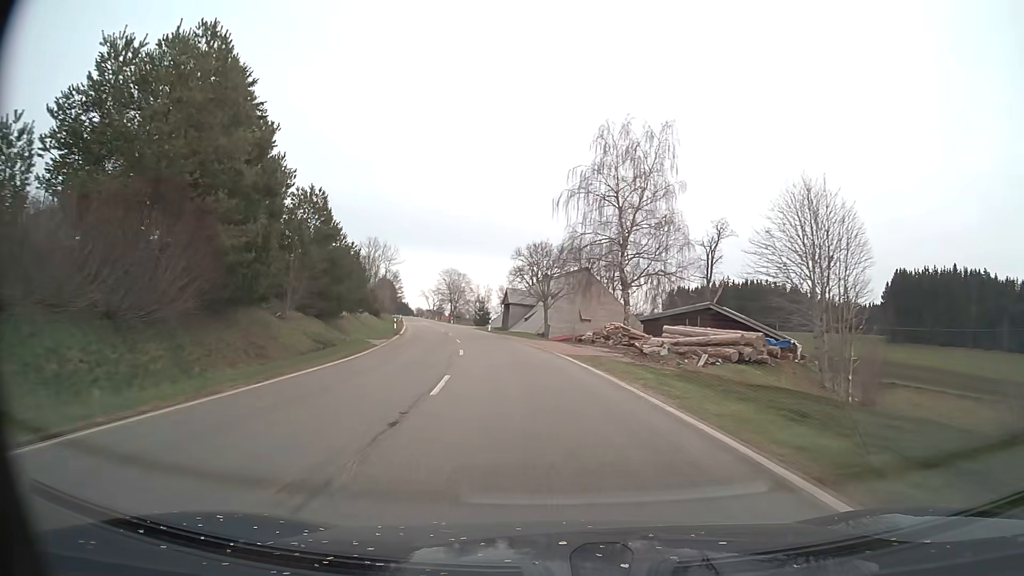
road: secondary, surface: asphalt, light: Day
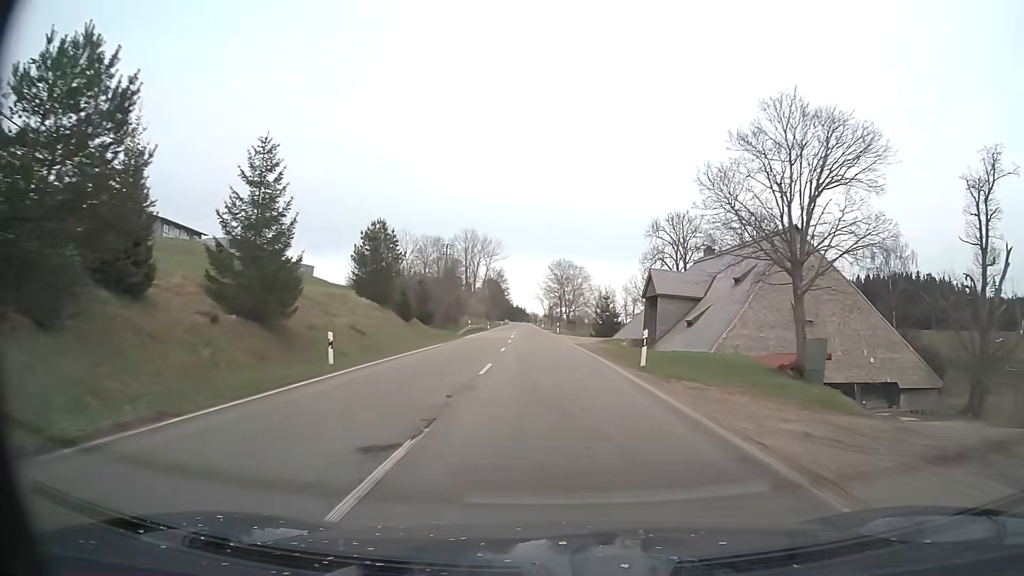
(-5.1, +44.4) m; -10°
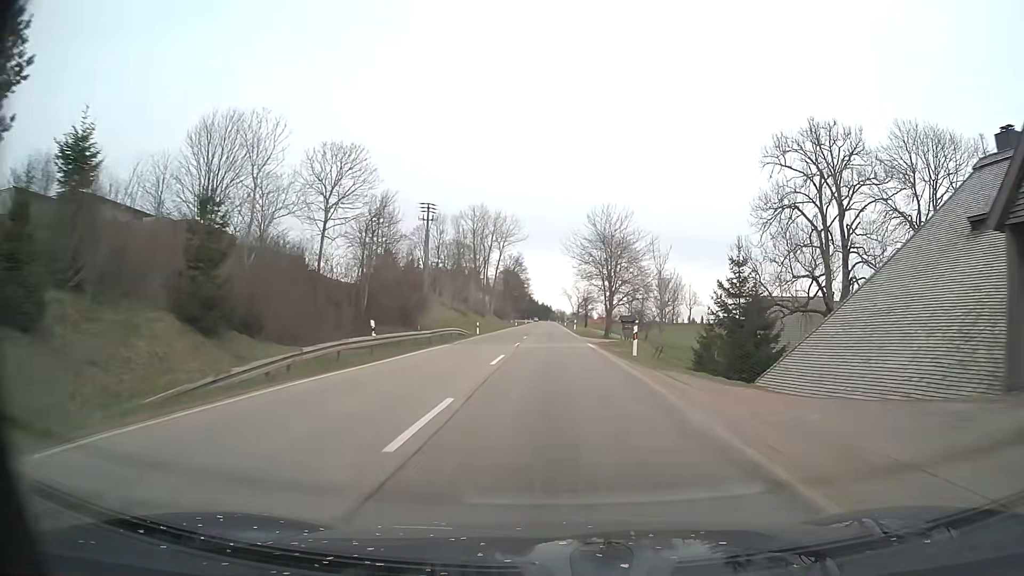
(-1.6, +46.8) m; -2°
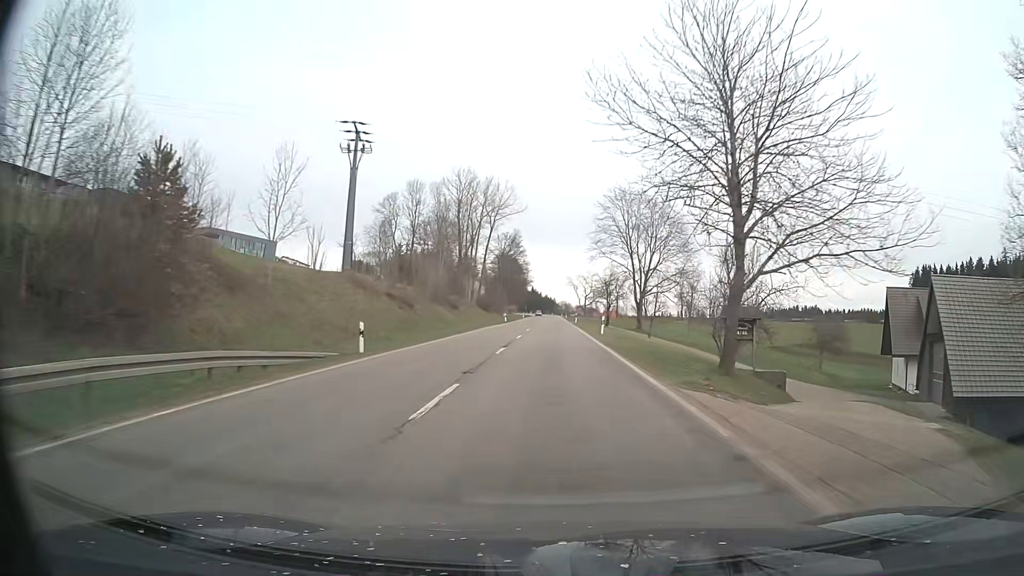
(-0.2, +36.0) m; 0°
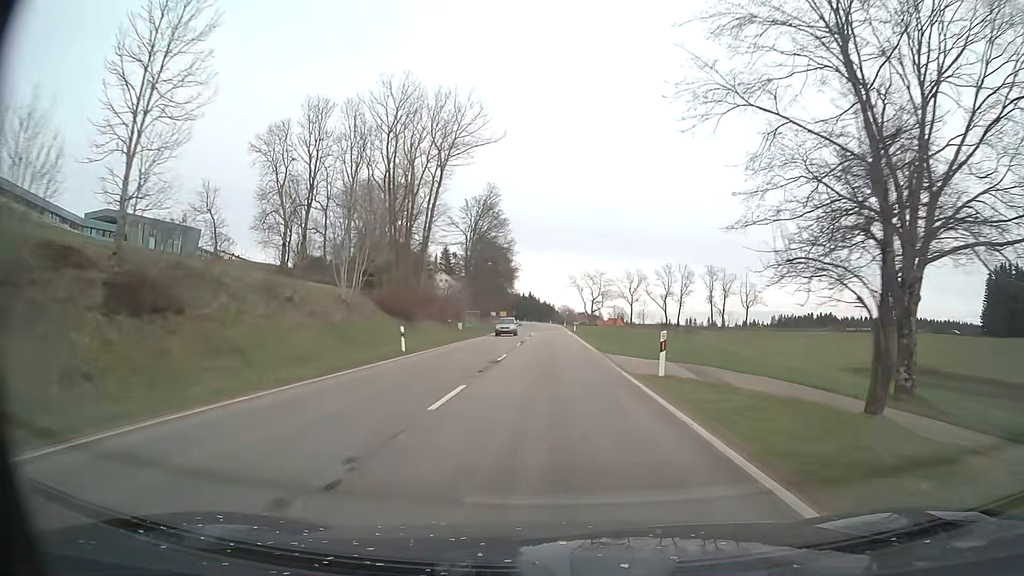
(0.0, +59.9) m; 0°
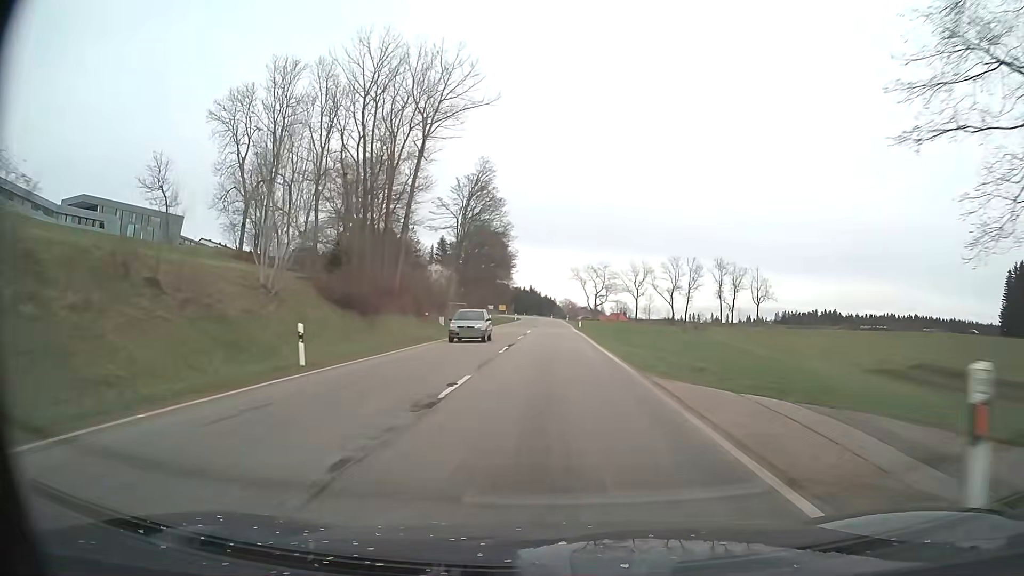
(0.0, +11.8) m; 0°
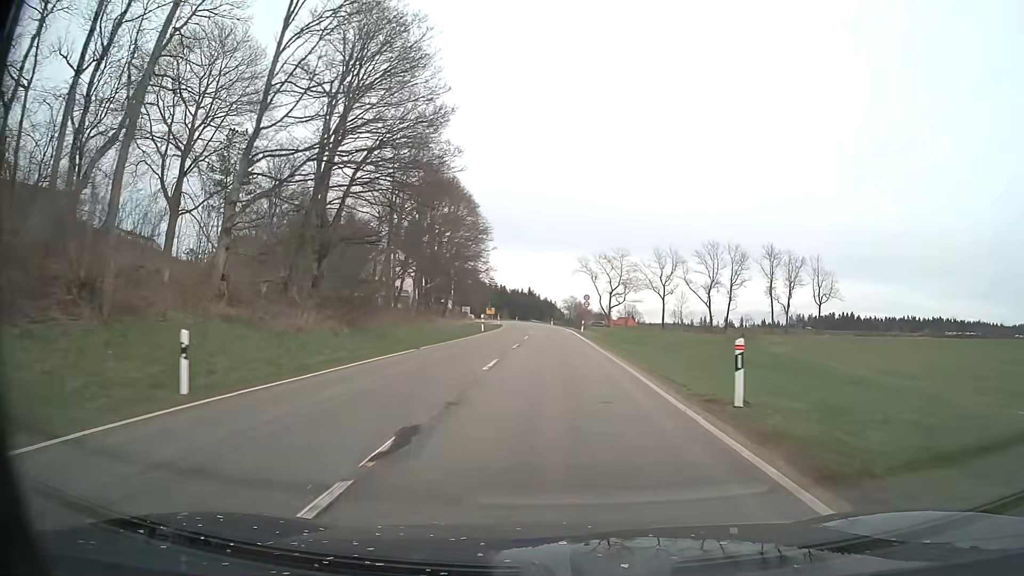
(+0.1, +55.7) m; 0°
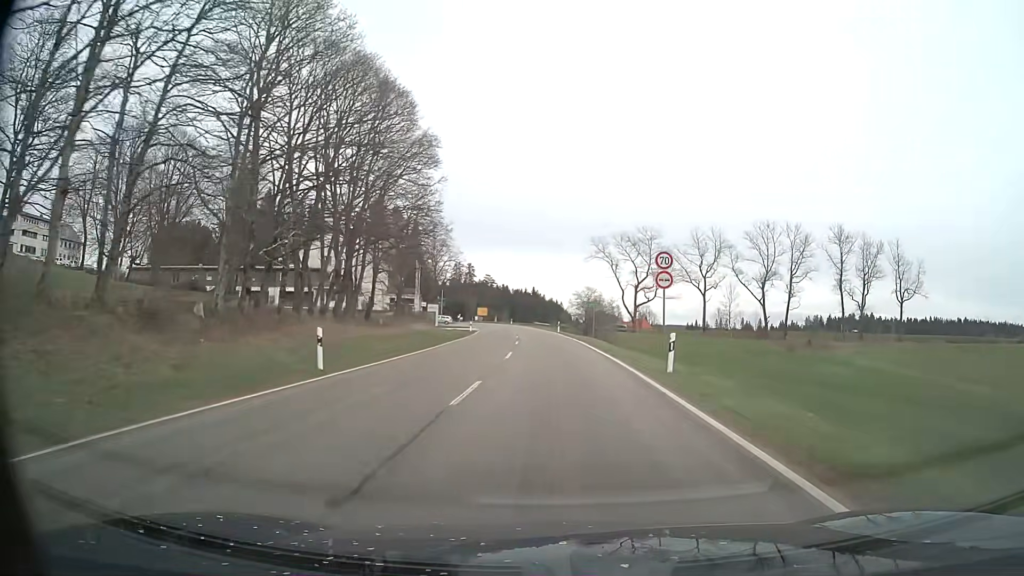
(-0.2, +43.1) m; -1°
(0, +10) (0, +20) (0, +30) (-1, +40) (-1, +50) (-1, +60) (-2, +70) (-3, +80) (-4, +90) (-5, +100) m
